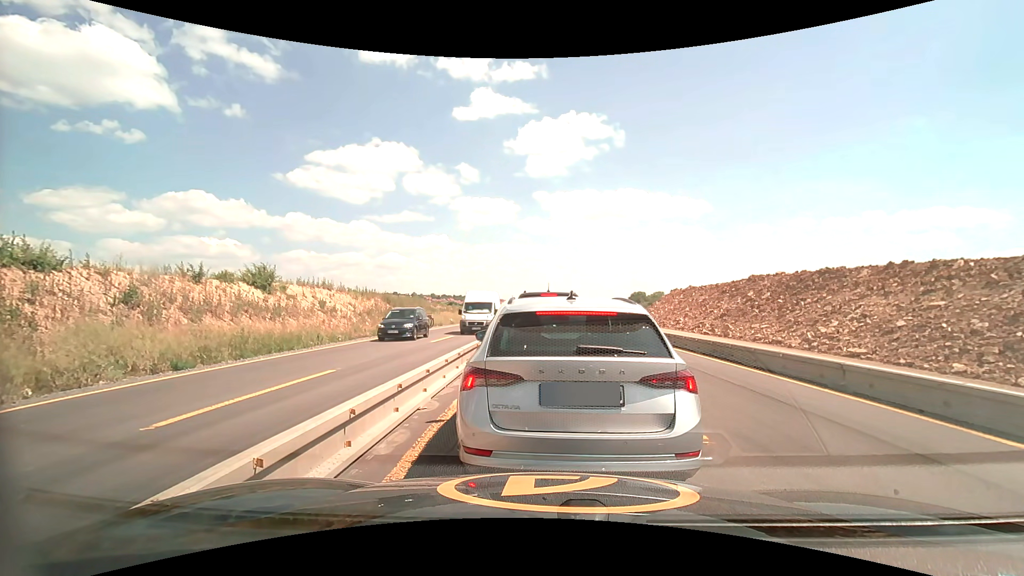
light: Day
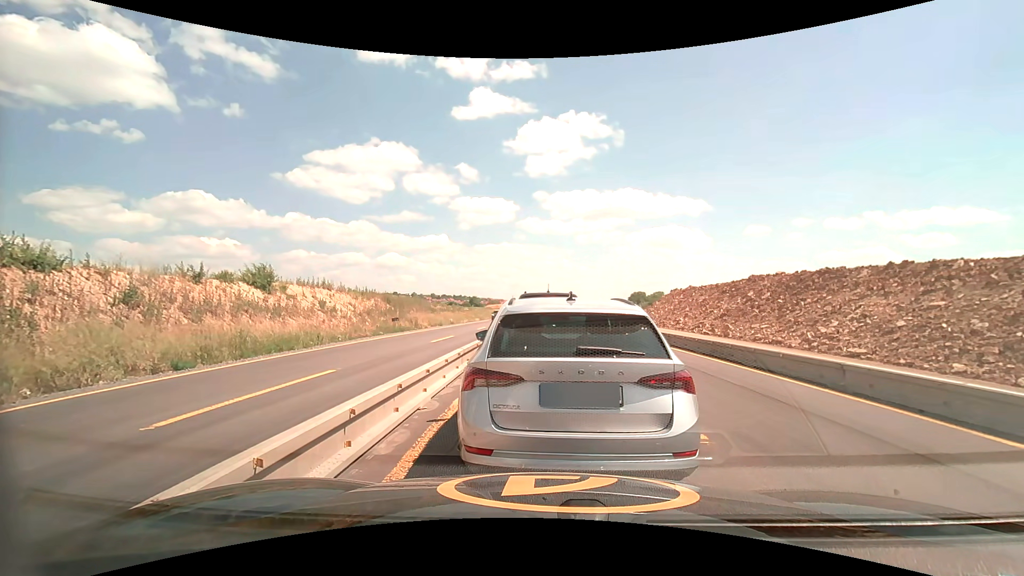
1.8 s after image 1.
(0.0, 0.0) m; 0°
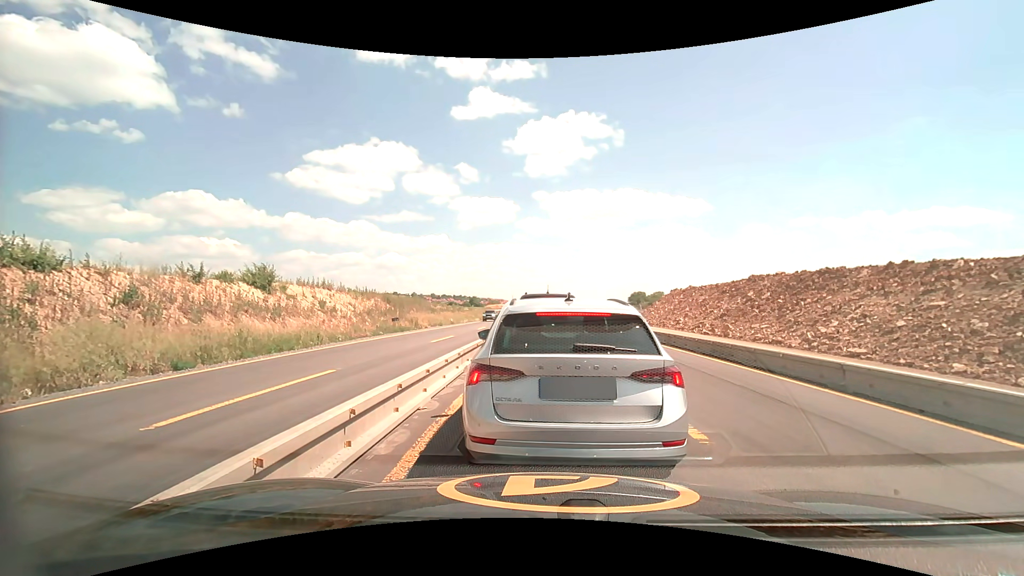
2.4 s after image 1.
(0.0, 0.0) m; 0°
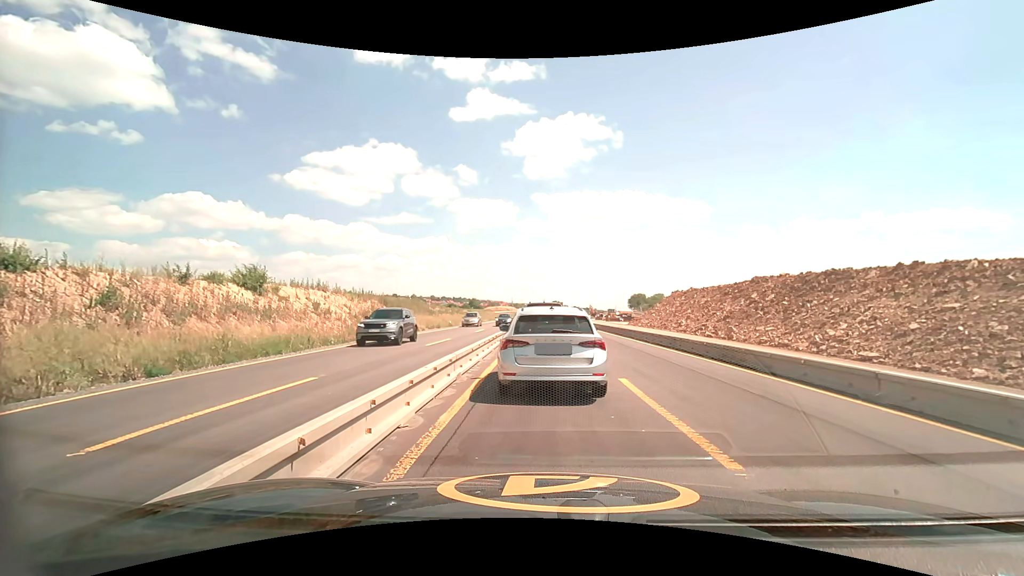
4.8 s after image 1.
(0.0, +1.0) m; 0°
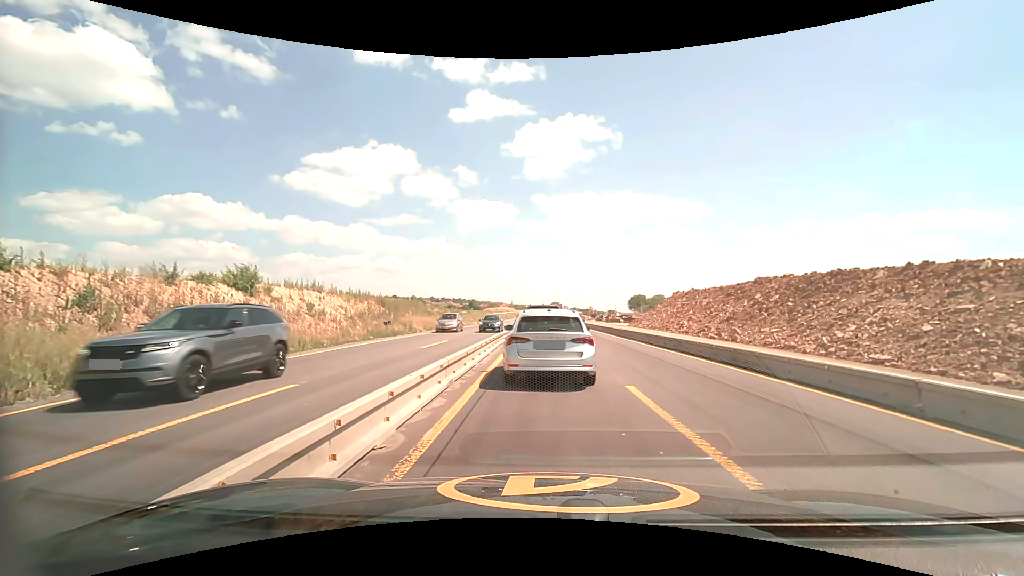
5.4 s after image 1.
(0.0, +0.9) m; 0°
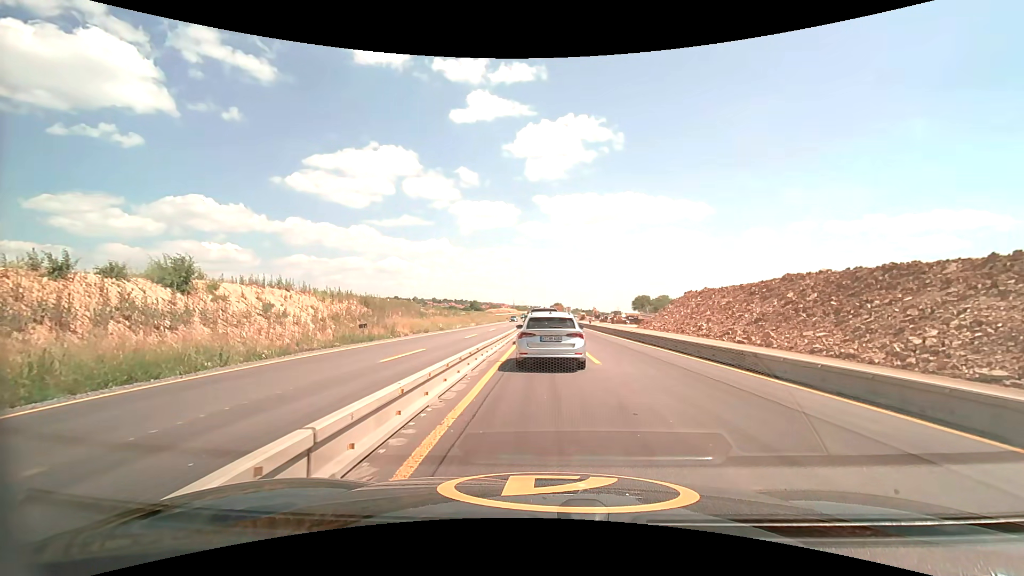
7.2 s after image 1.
(0.0, +6.0) m; -1°
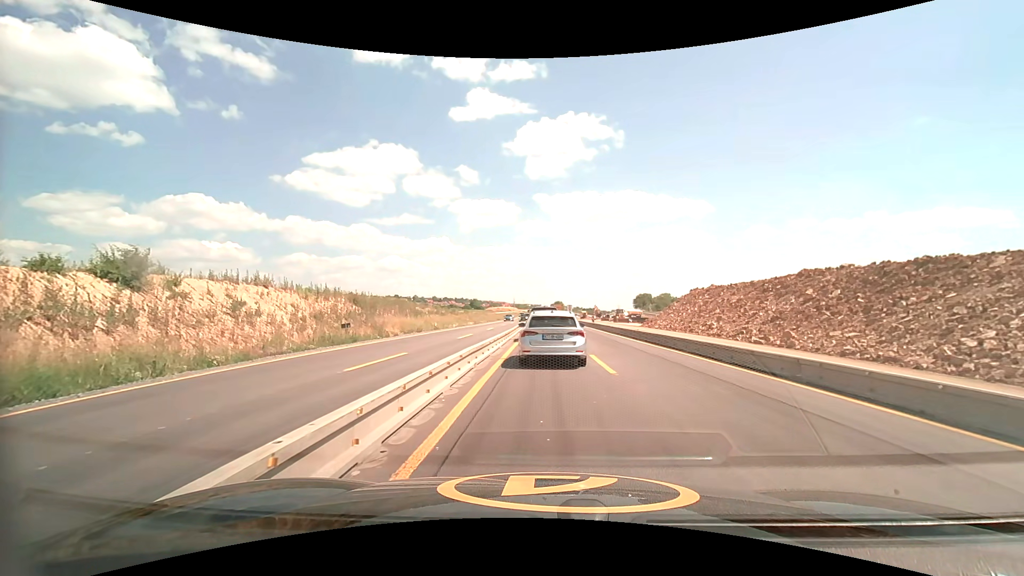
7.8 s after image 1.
(0.0, +3.0) m; 0°
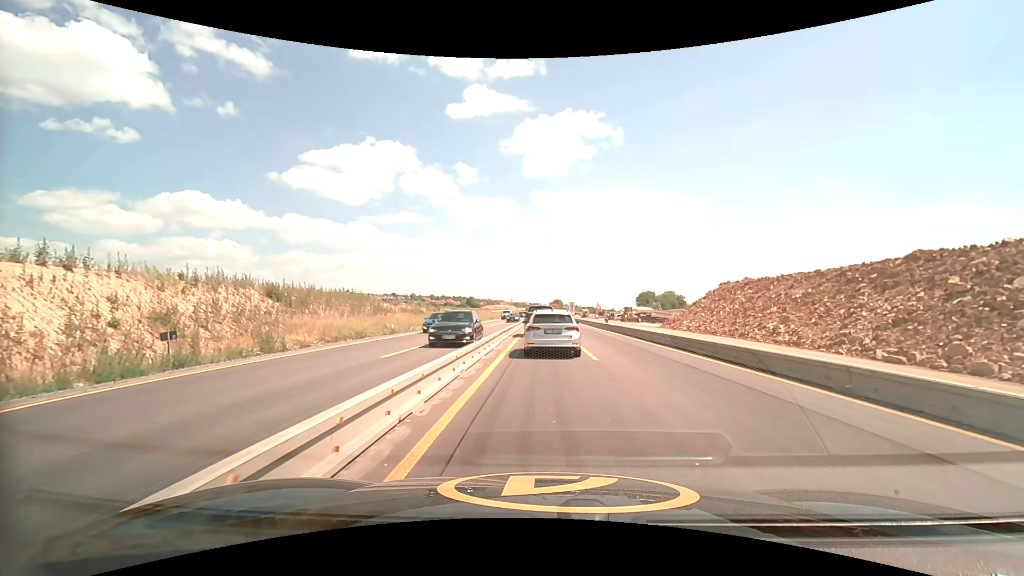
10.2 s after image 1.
(0.0, +14.0) m; 0°
(0, +10) (0, +20) (0, +30) (0, +40) (0, +50) (0, +60) (0, +70) (0, +80) (0, +90) (0, +100) m
